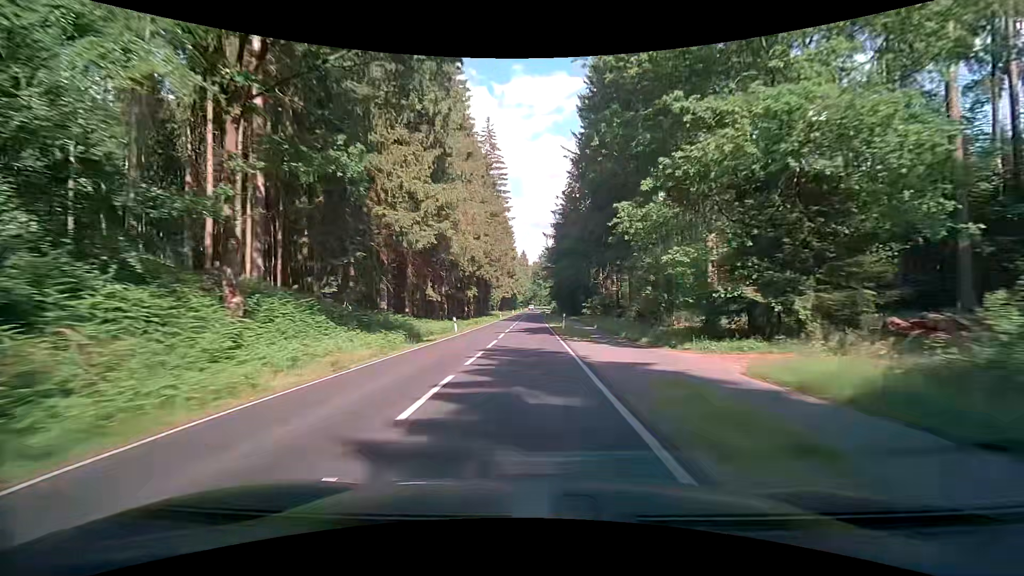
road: secondary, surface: asphalt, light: Day
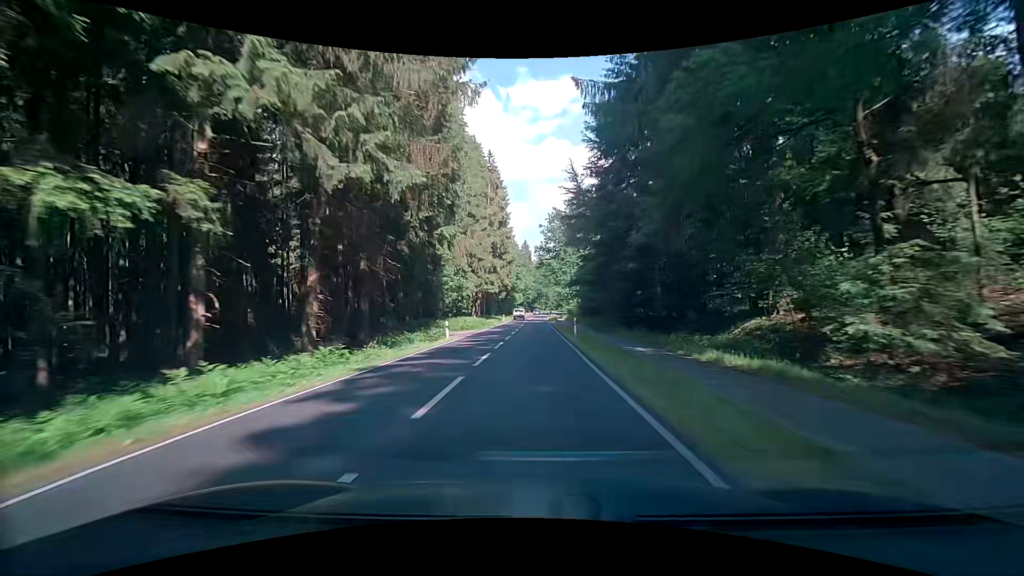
(-0.6, +55.4) m; -1°
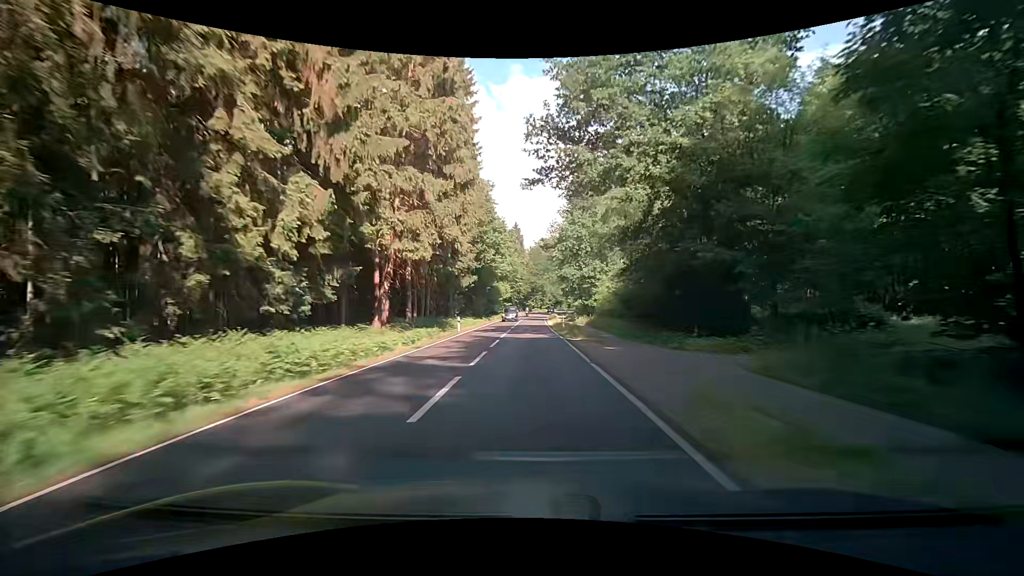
(+0.3, +43.4) m; +1°
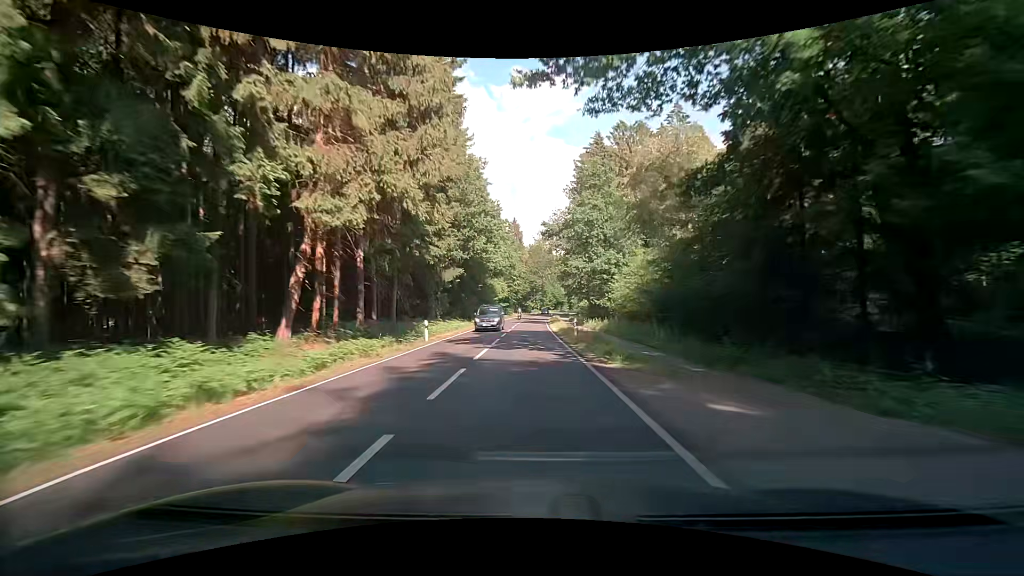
(0.0, +10.8) m; 0°
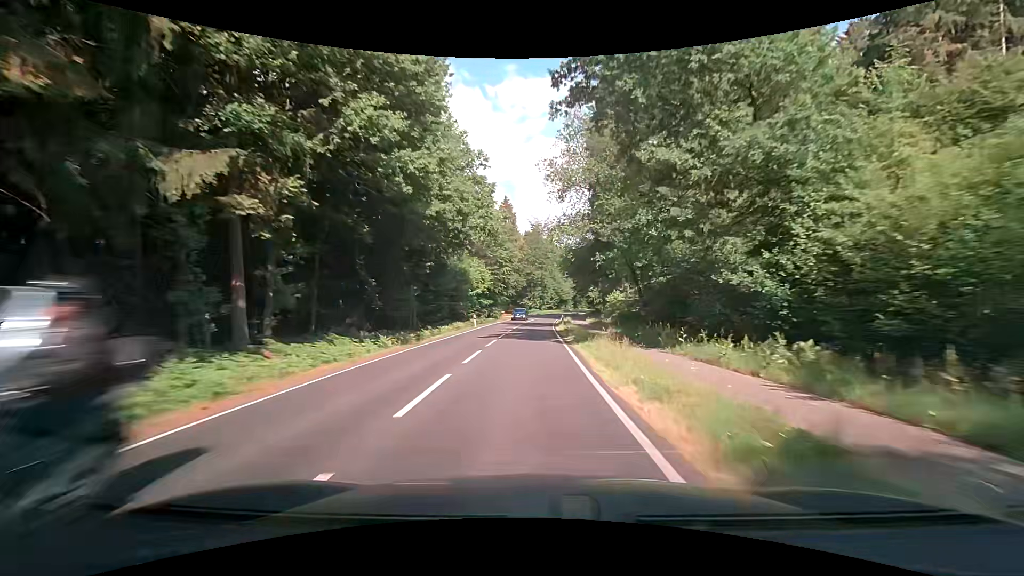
(+0.1, +32.1) m; 0°
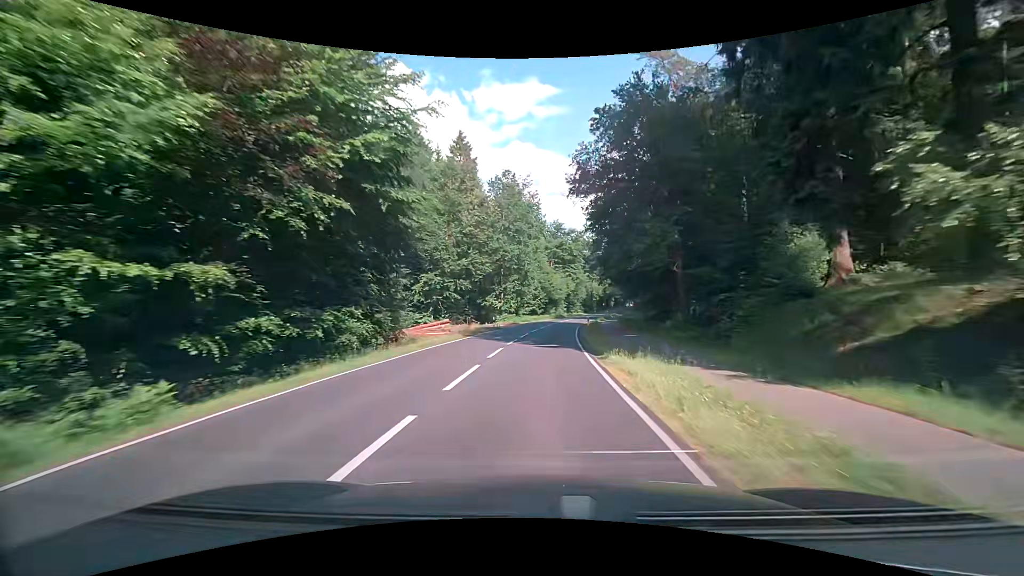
(+0.6, +52.7) m; +2°
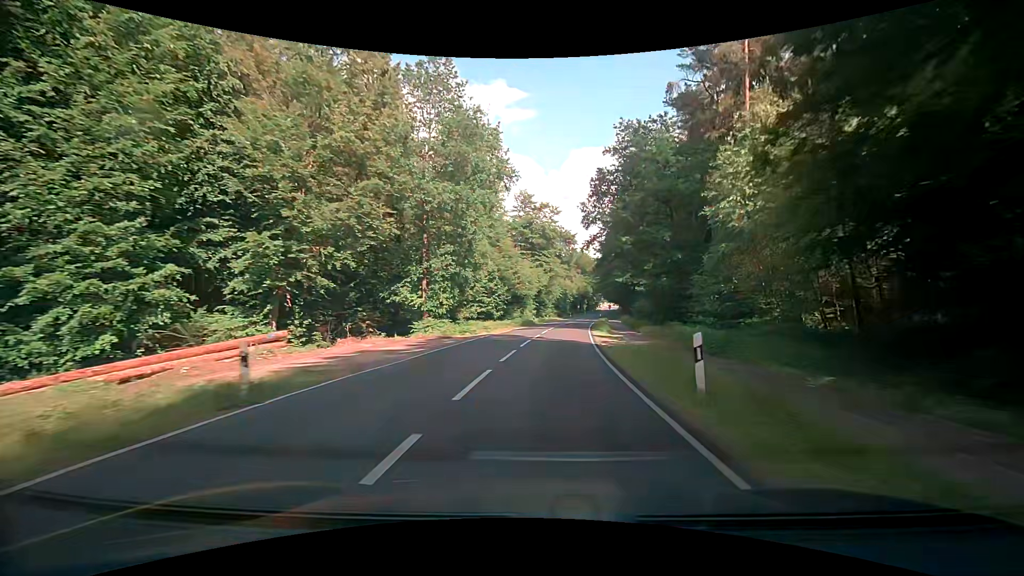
(+1.0, +31.6) m; +4°
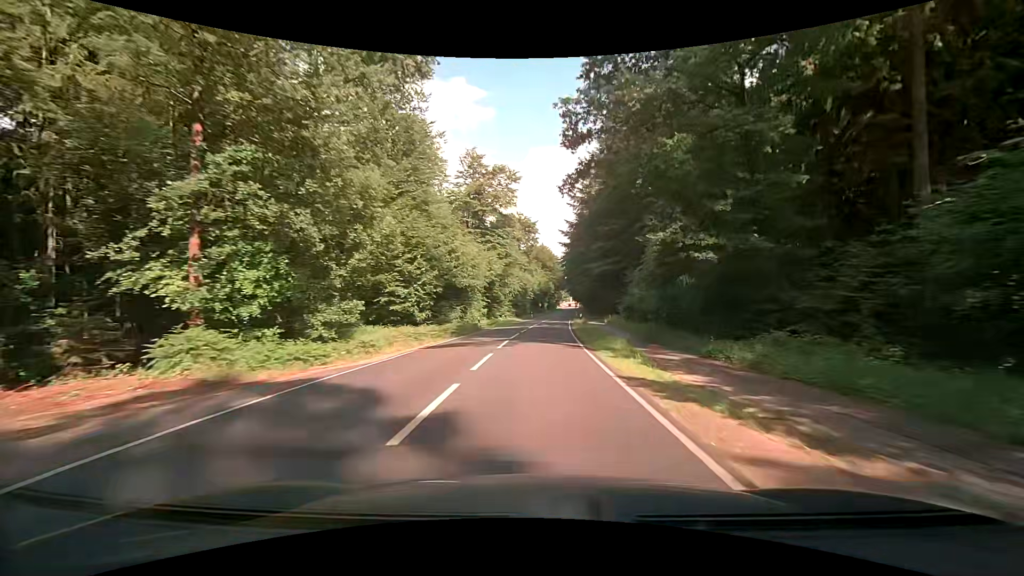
(+1.0, +21.0) m; +6°
(0, +10) (0, +20) (+1, +30) (+1, +40) (+1, +50) (+2, +60) (+3, +70) (+3, +80) (+4, +90) (+5, +100) m
